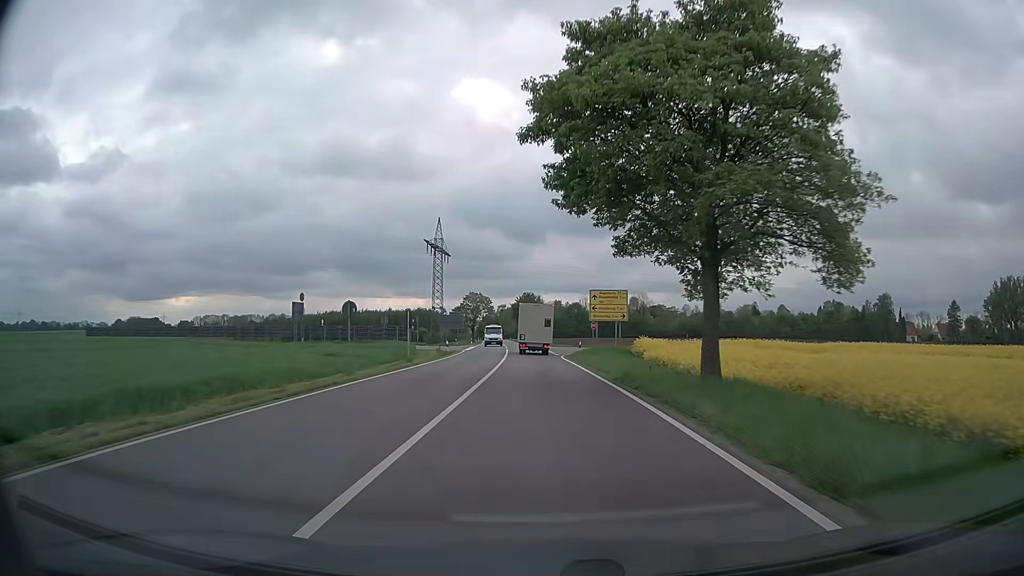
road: secondary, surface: asphalt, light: Day
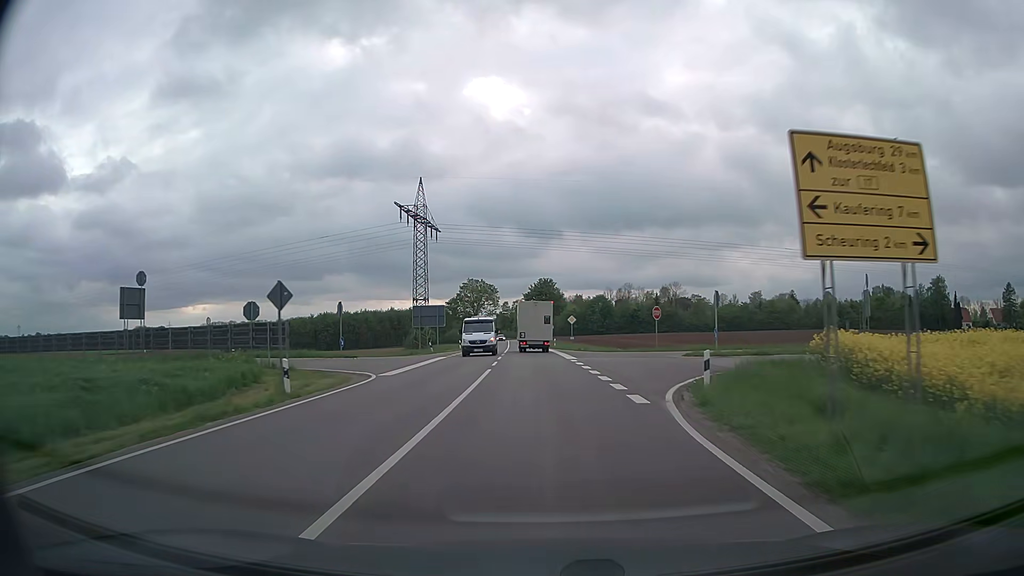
(-0.6, +34.6) m; -2°
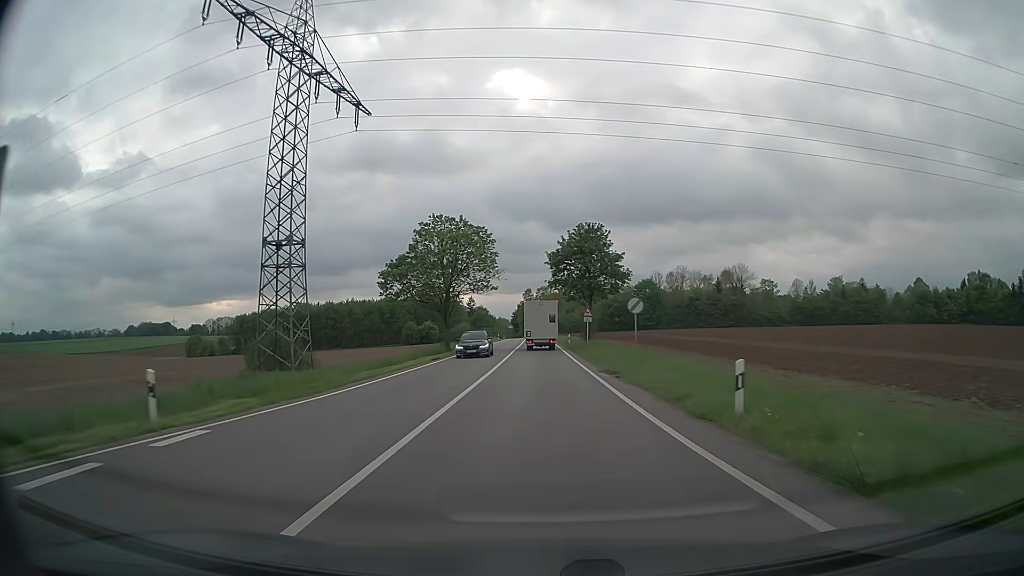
(-1.7, +57.8) m; -3°
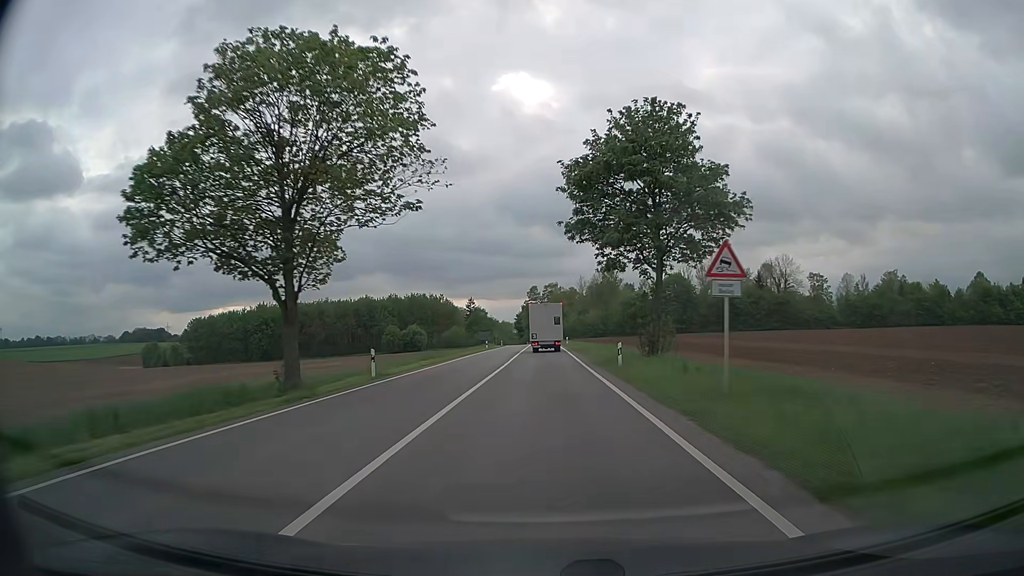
(-0.2, +35.5) m; -1°
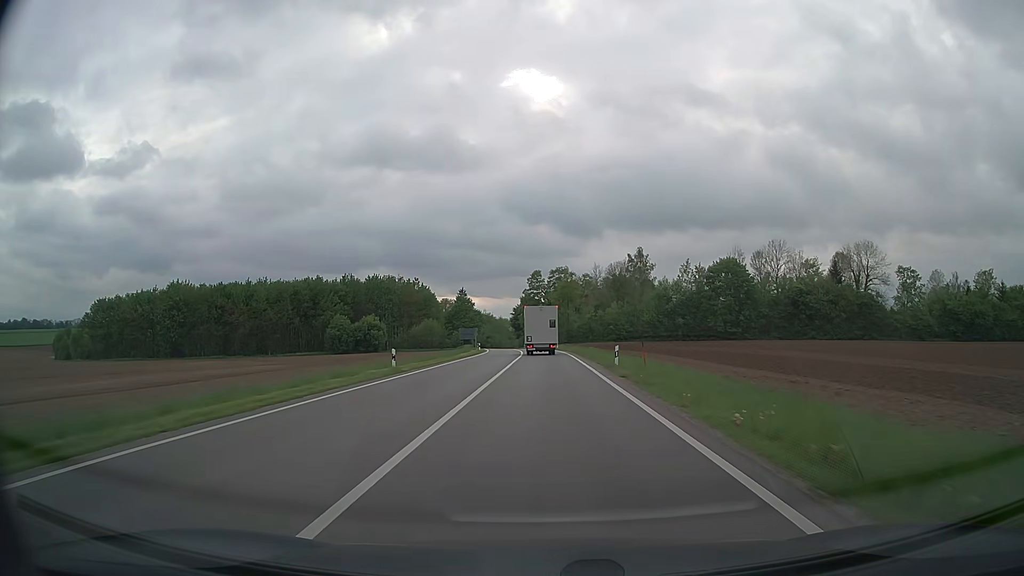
(-0.2, +48.0) m; 0°
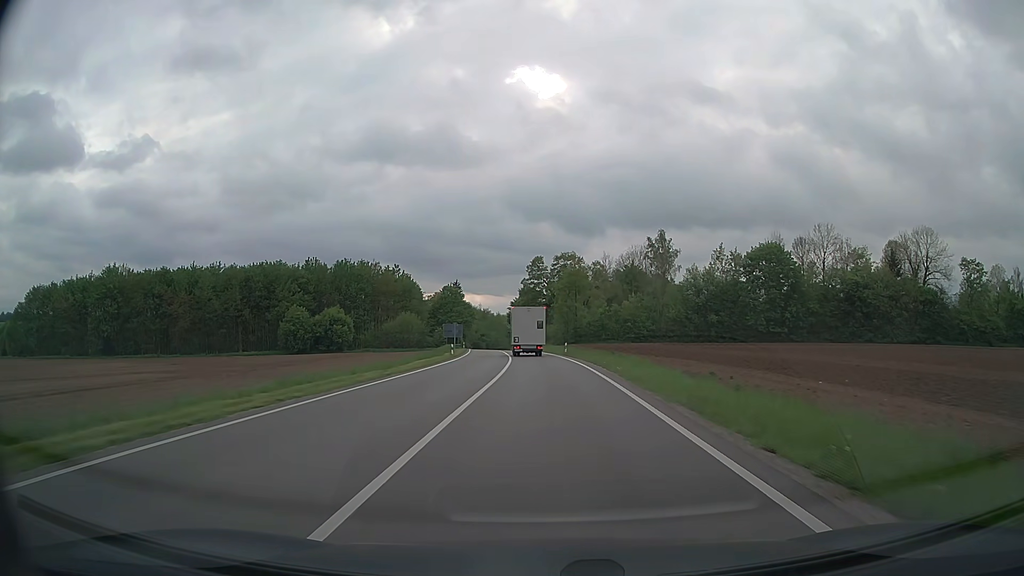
(0.0, +24.0) m; 0°
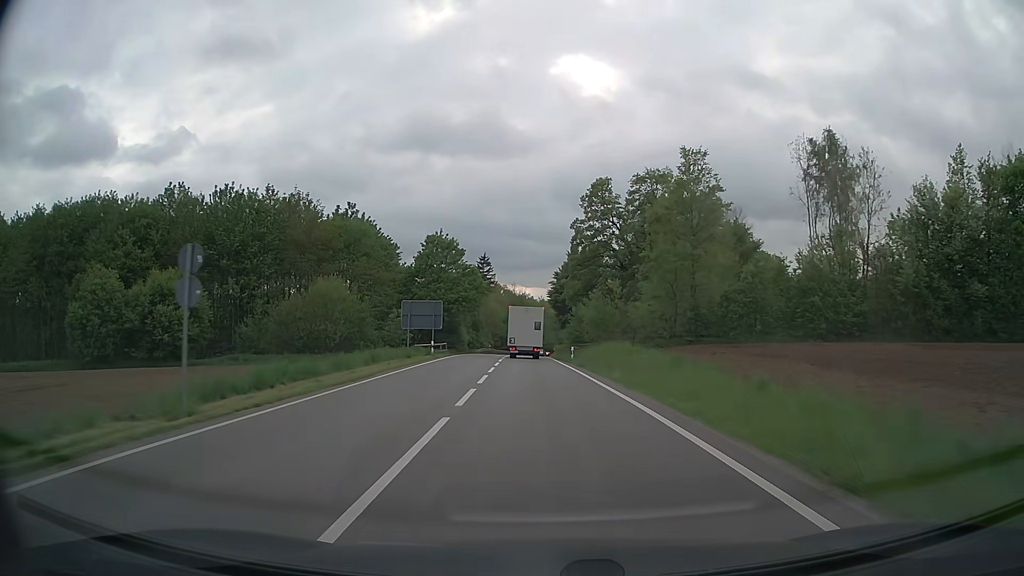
(-1.7, +59.5) m; -4°
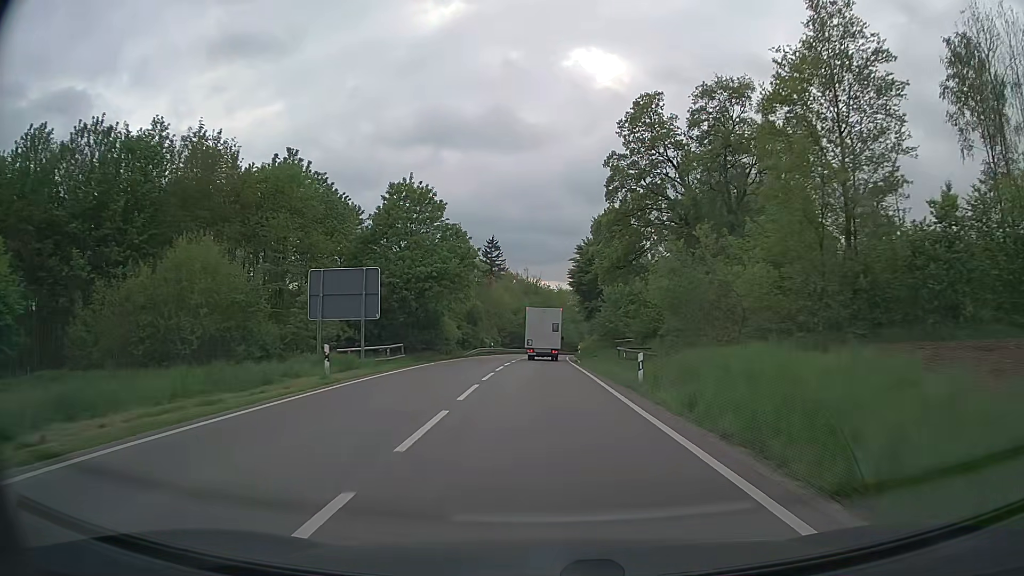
(-0.3, +23.4) m; -1°
(0, +10) (0, +20) (0, +30) (0, +40) (0, +50) (+1, +60) (+1, +70) (+2, +80) (+2, +90) (+3, +100) m
